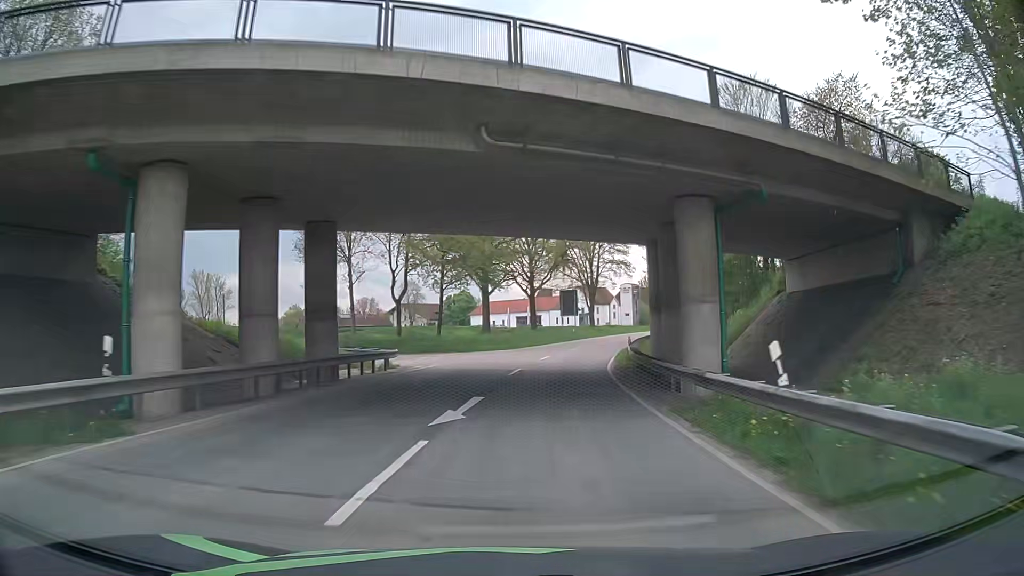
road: tertiary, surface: asphalt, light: Day
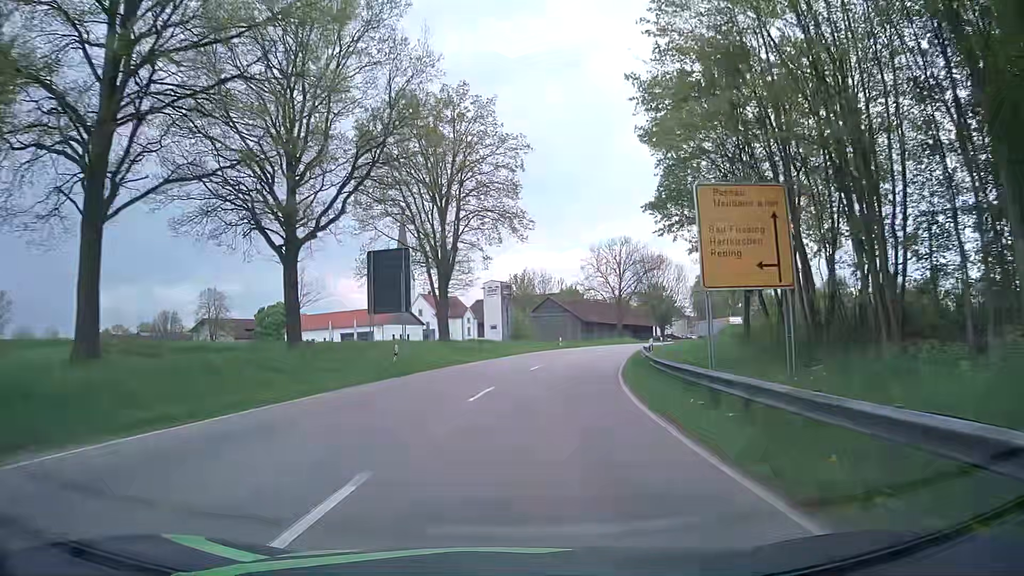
(+4.8, +45.1) m; +13°
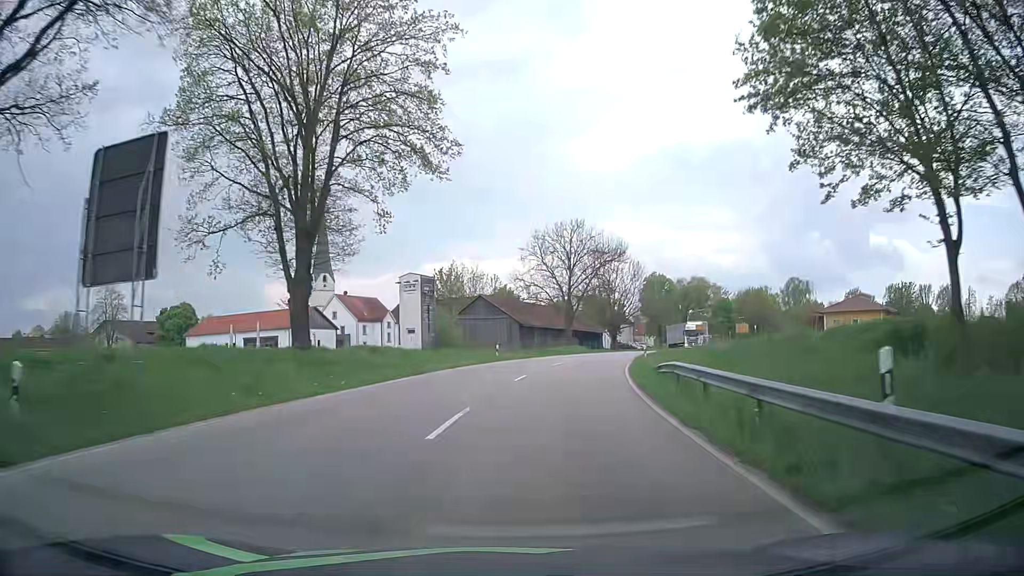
(+0.8, +18.3) m; +5°
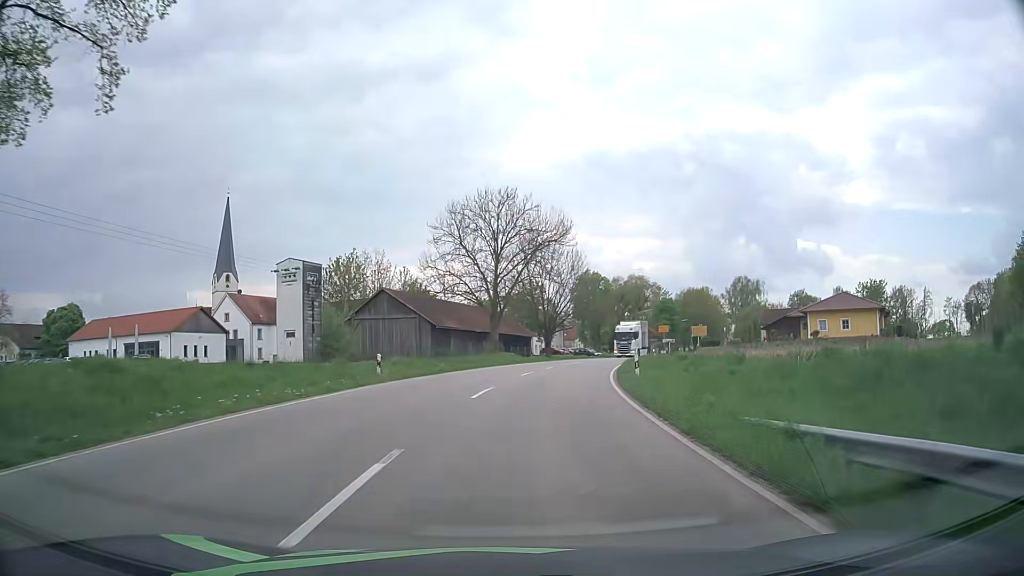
(+1.2, +17.3) m; +8°
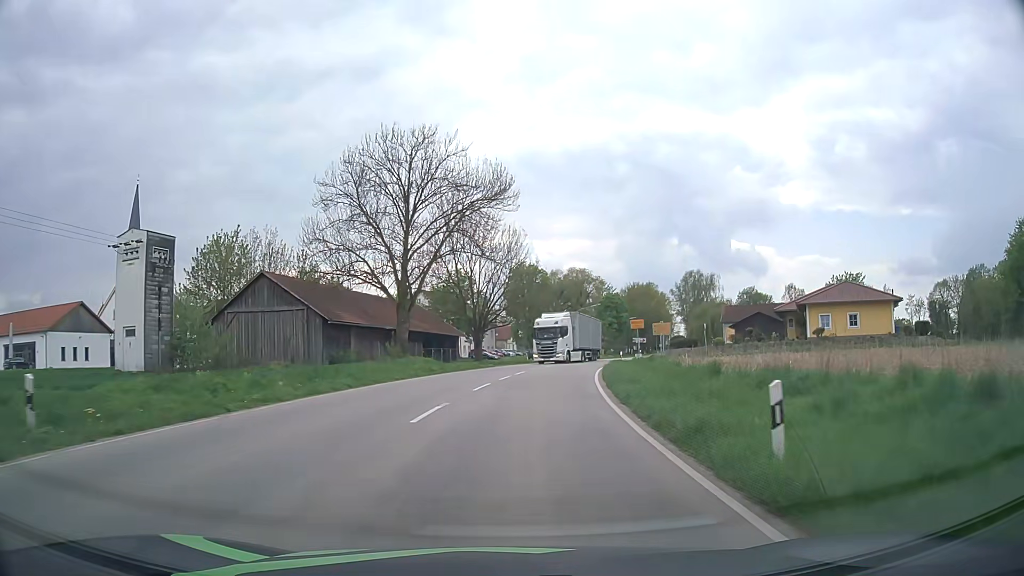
(+0.8, +16.3) m; +6°
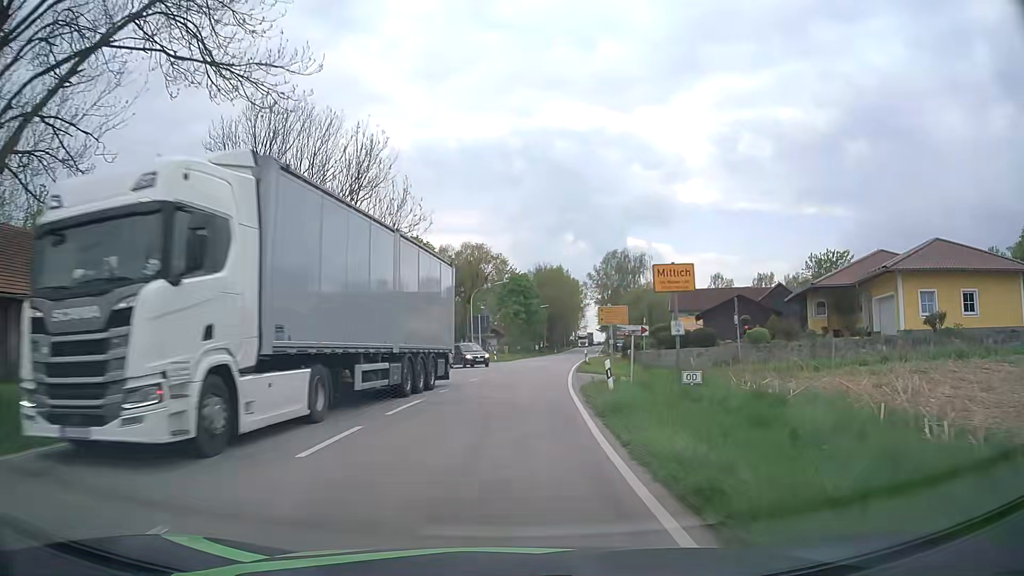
(+2.5, +29.8) m; +9°
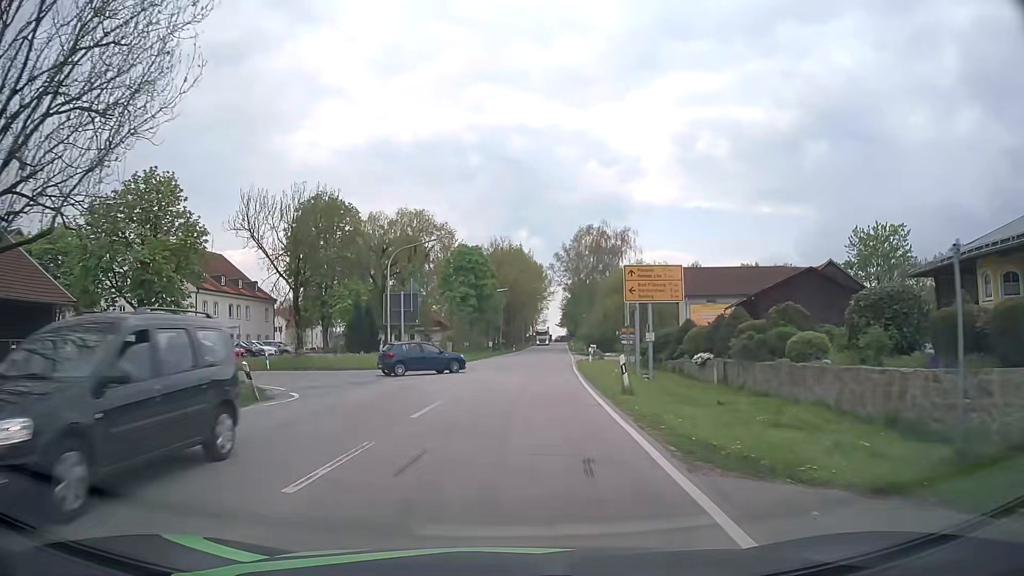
(+0.7, +24.6) m; +4°
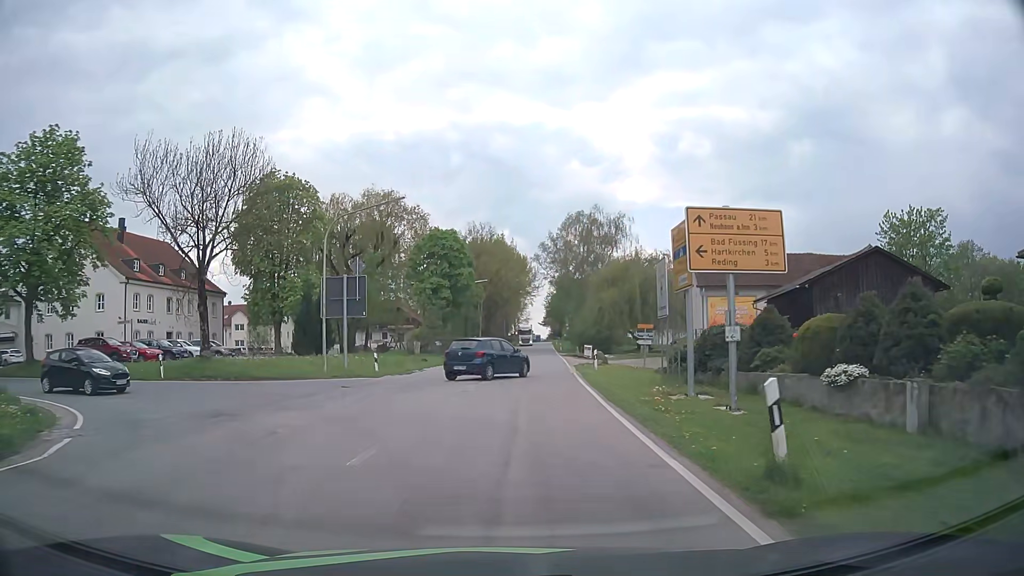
(+0.1, +10.3) m; +1°
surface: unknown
